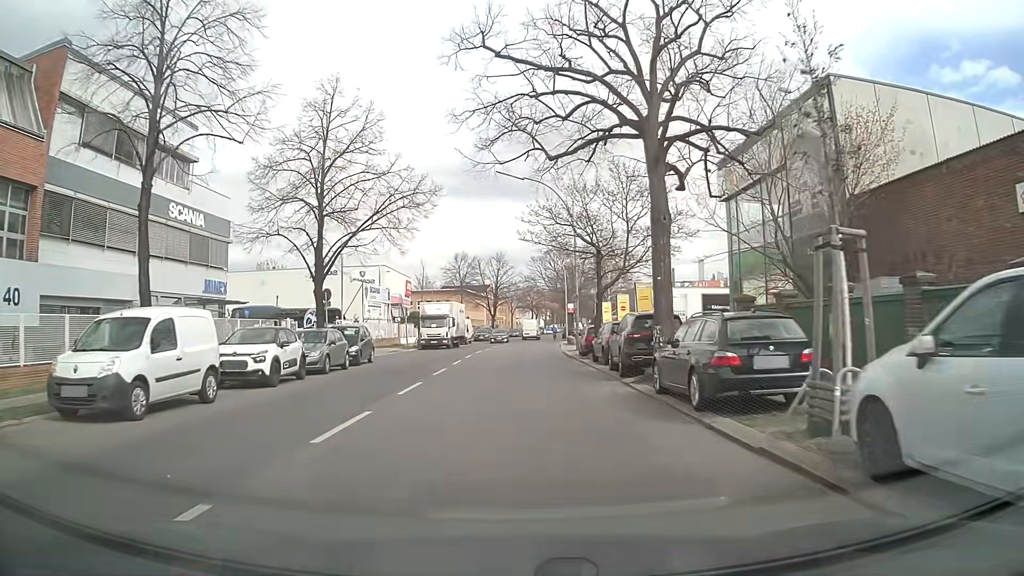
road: tertiary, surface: asphalt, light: Day
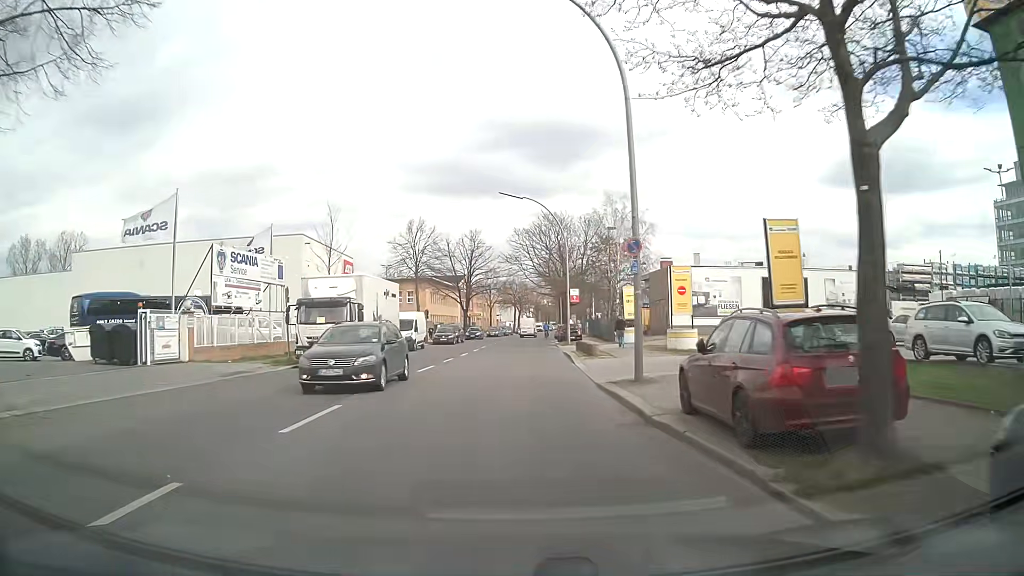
(+0.5, +23.5) m; +2°
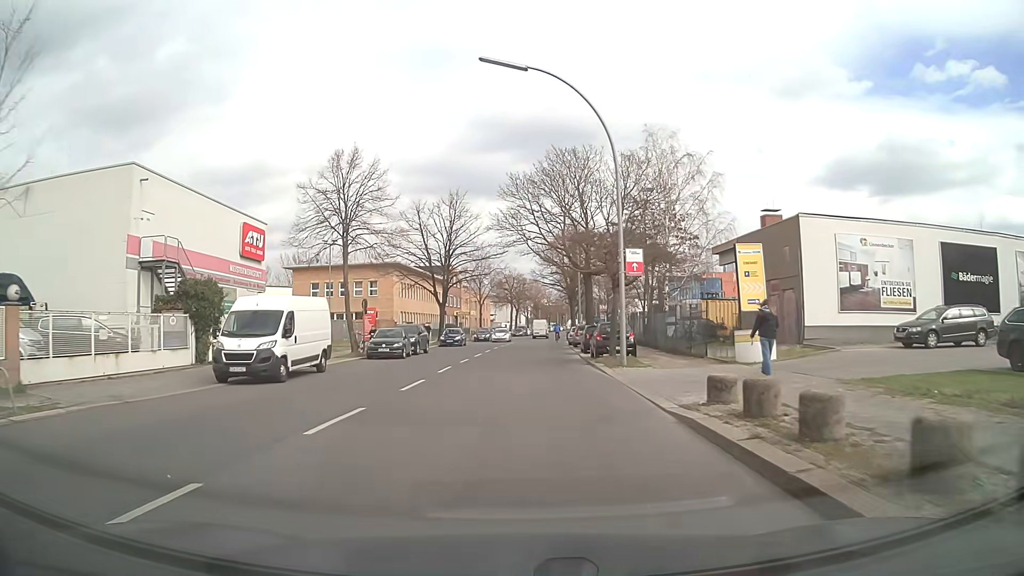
(-0.1, +24.1) m; 0°
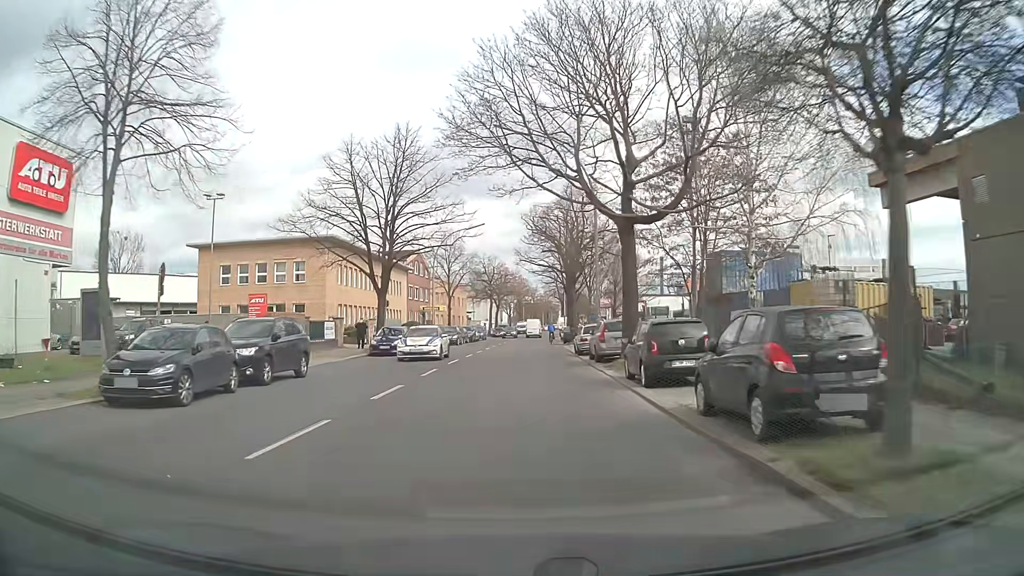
(+0.2, +20.6) m; +2°
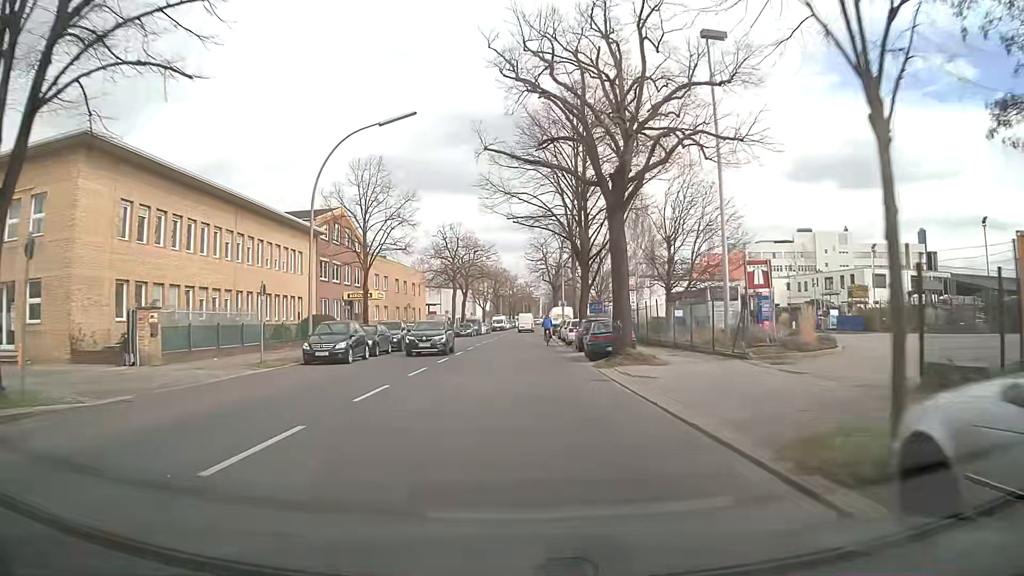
(+0.3, +31.0) m; +1°
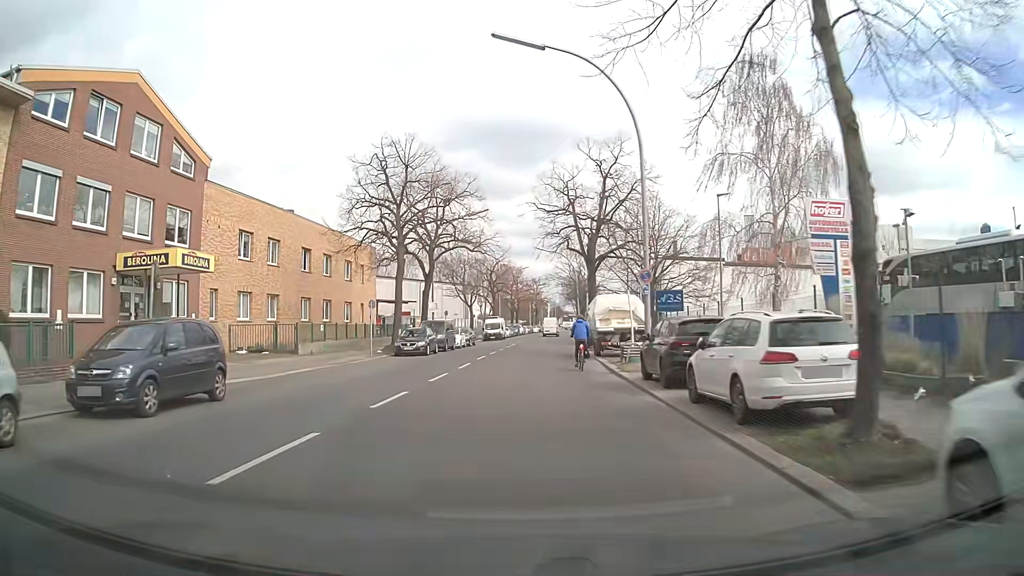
(+0.5, +36.2) m; +1°
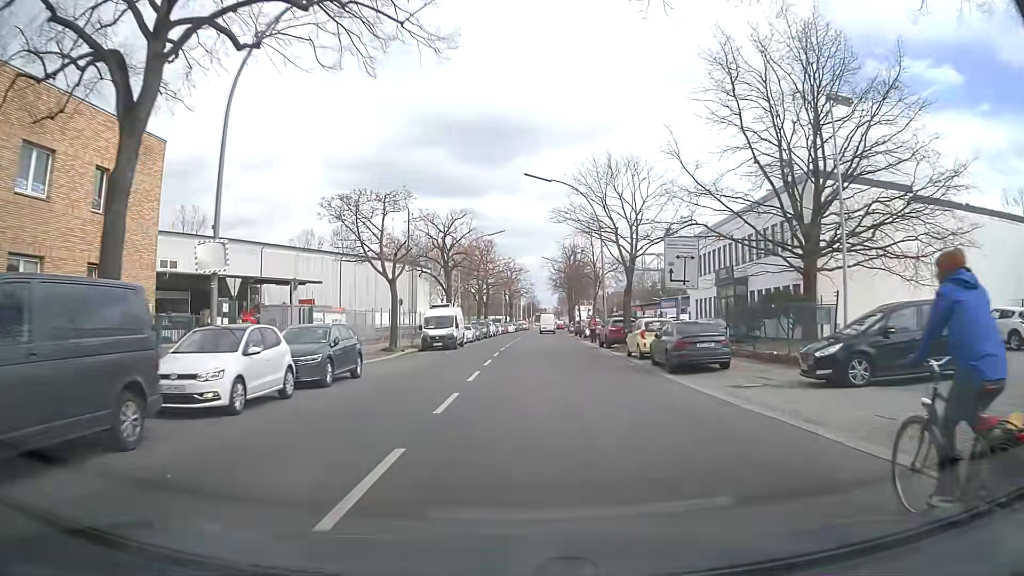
(-0.7, +37.4) m; +2°
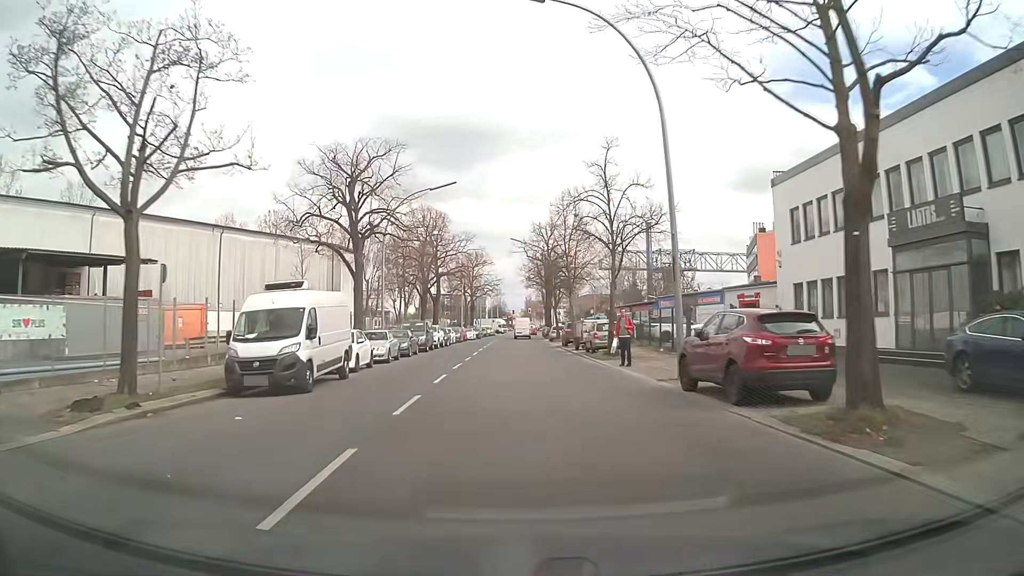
(+0.4, +24.0) m; +3°
(0, +10) (0, +20) (+1, +30) (+1, +40) (+1, +50) (+1, +60) (+1, +70) (+1, +80) (+1, +90) (+2, +100) m
